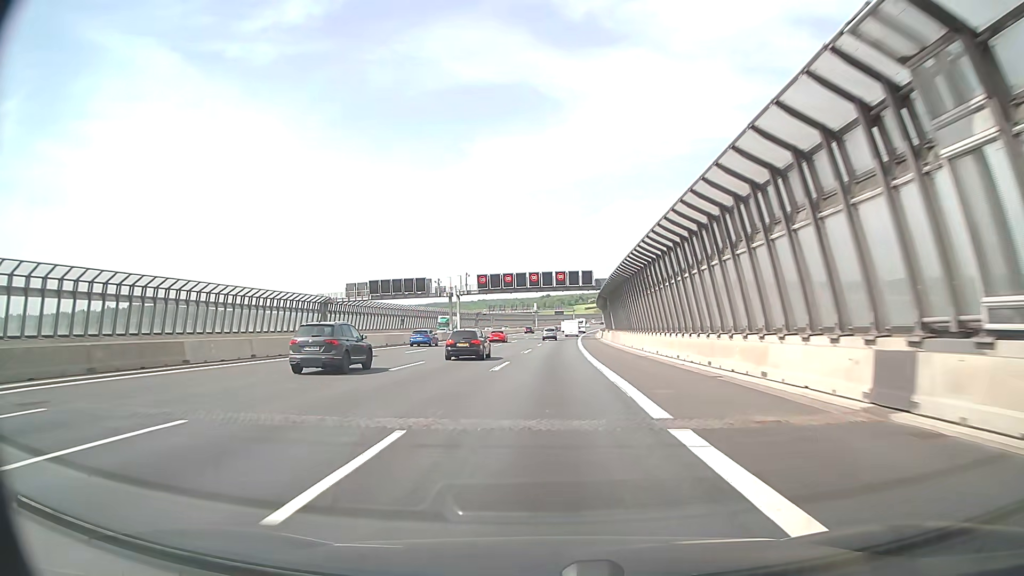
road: motorway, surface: asphalt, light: Day
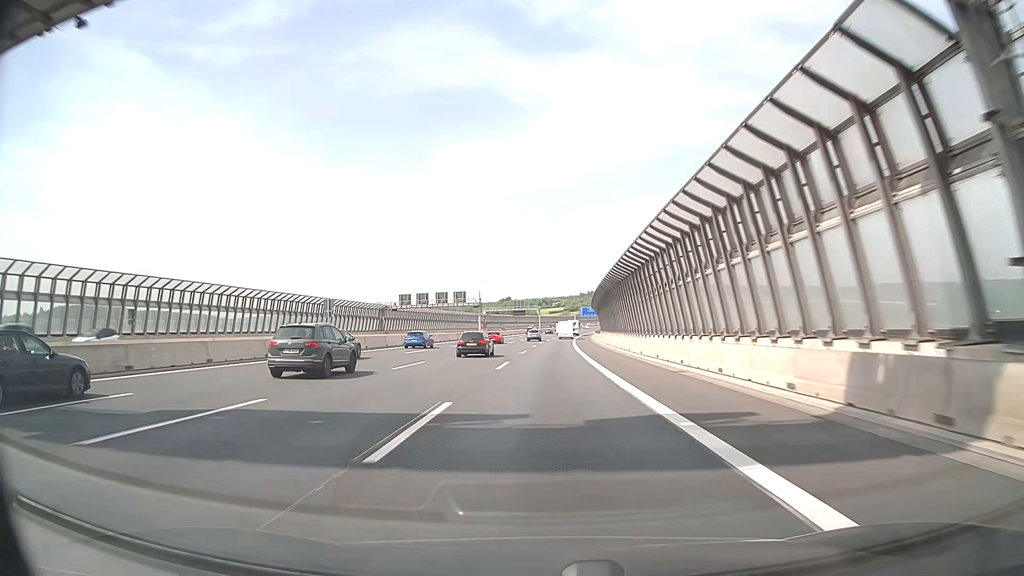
(+2.3, +87.4) m; +3°
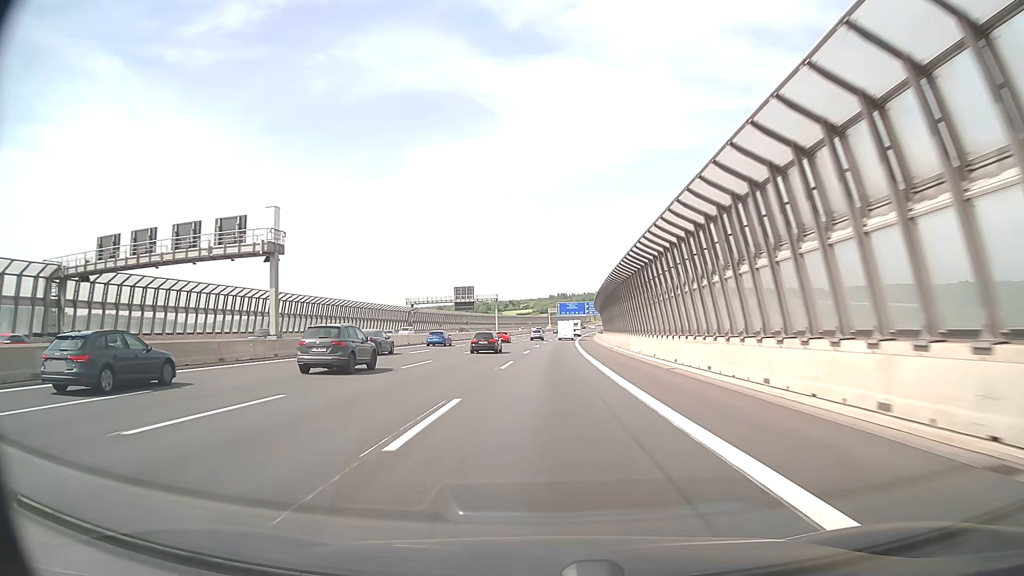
(+1.9, +88.8) m; +3°
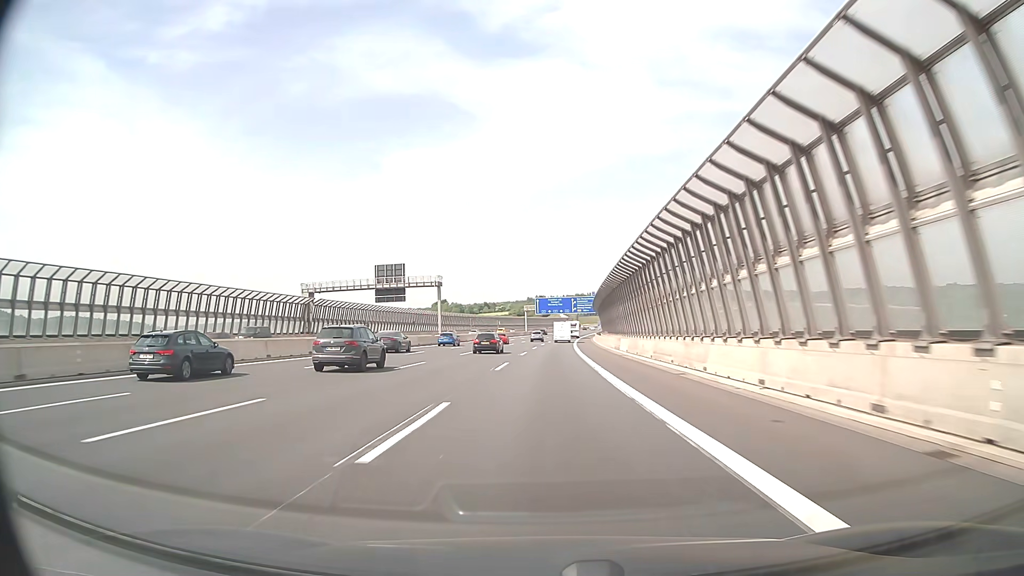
(+1.0, +54.5) m; +2°
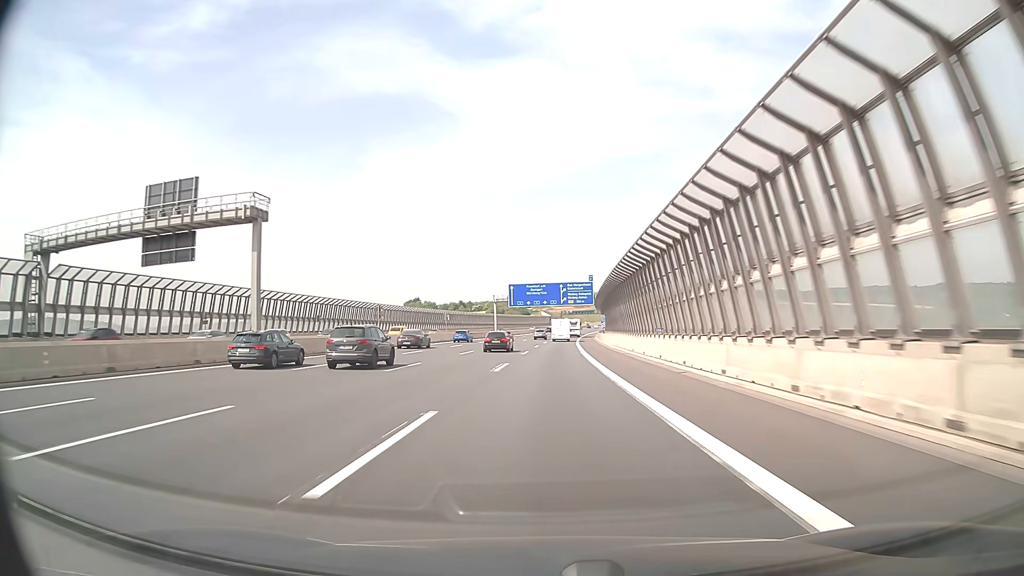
(+0.8, +55.2) m; +2°
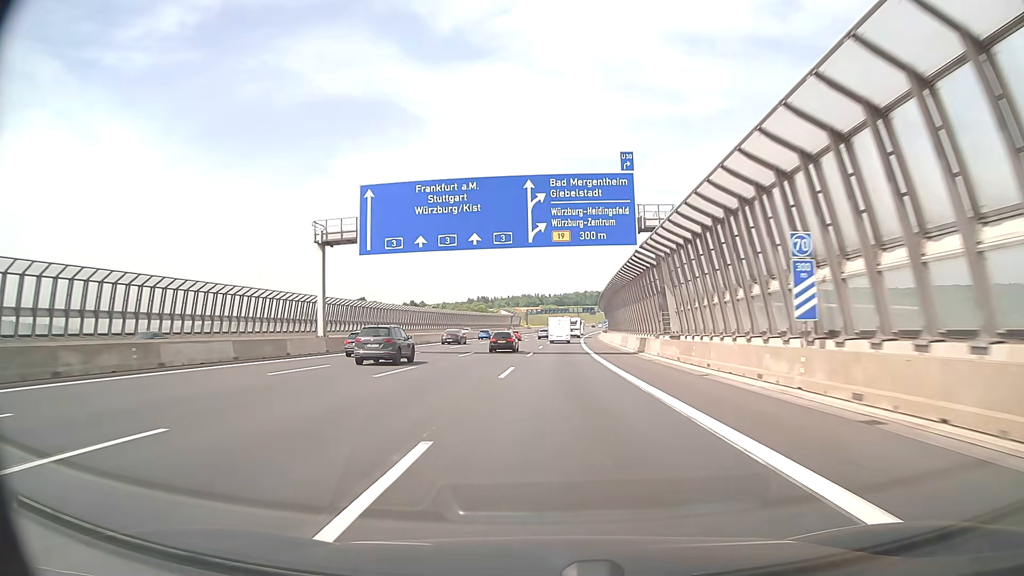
(+2.2, +92.7) m; +3°
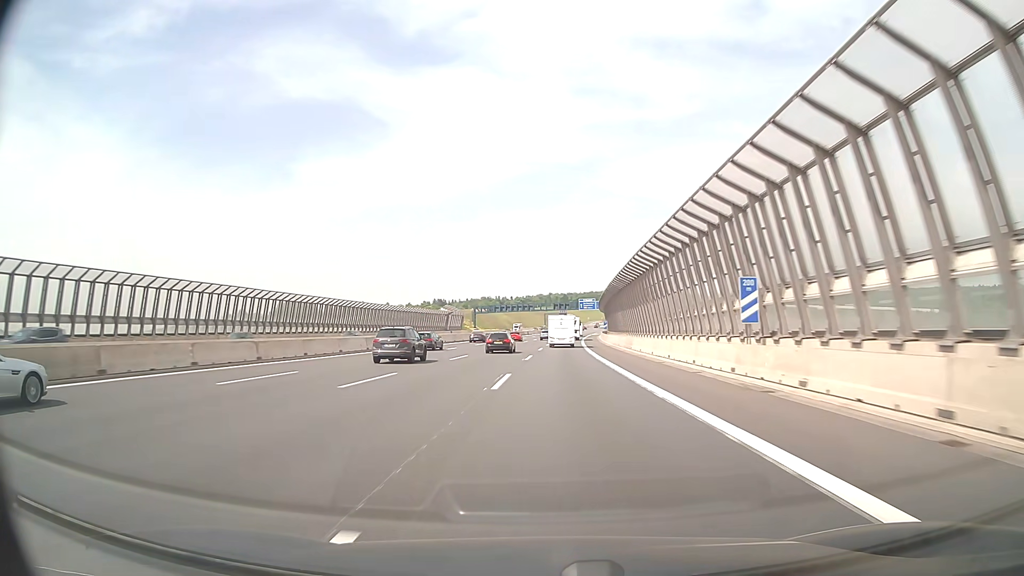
(+2.8, +93.4) m; +3°
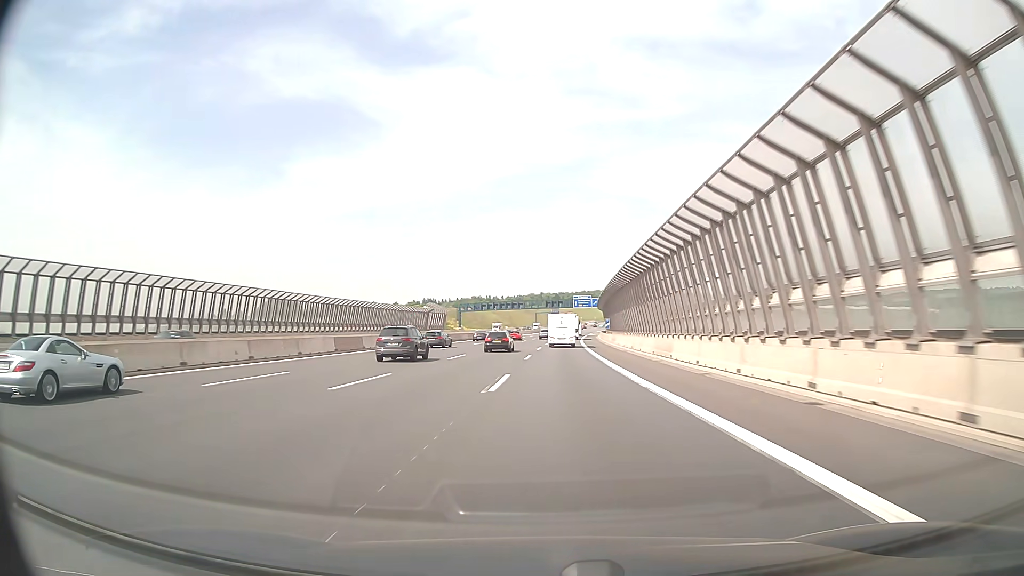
(+0.1, +18.7) m; +1°
(0, +10) (0, +20) (0, +30) (+1, +40) (+1, +50) (+1, +60) (+2, +70) (+2, +80) (+3, +90) (+3, +100) m
